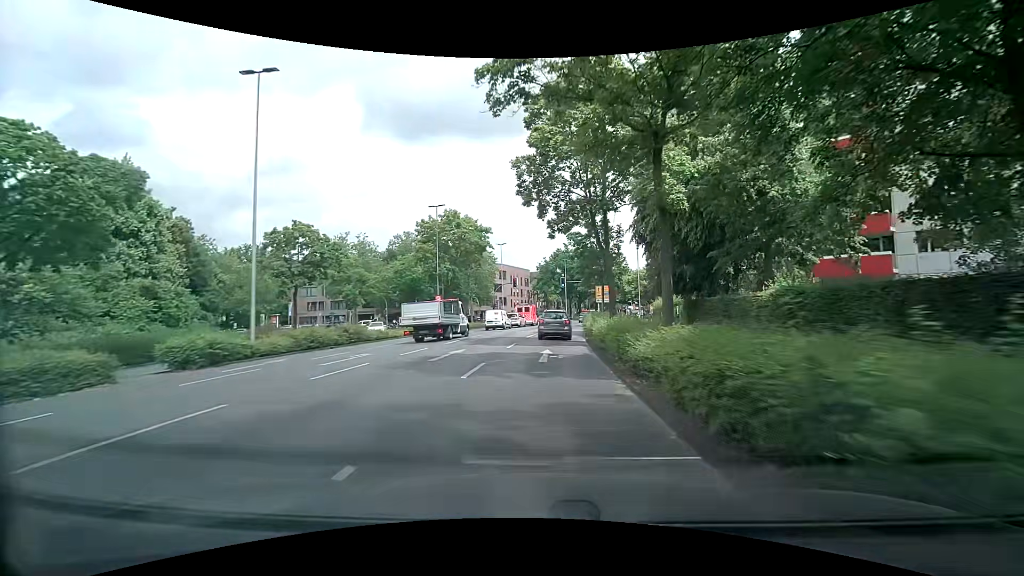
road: primary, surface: asphalt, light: Day
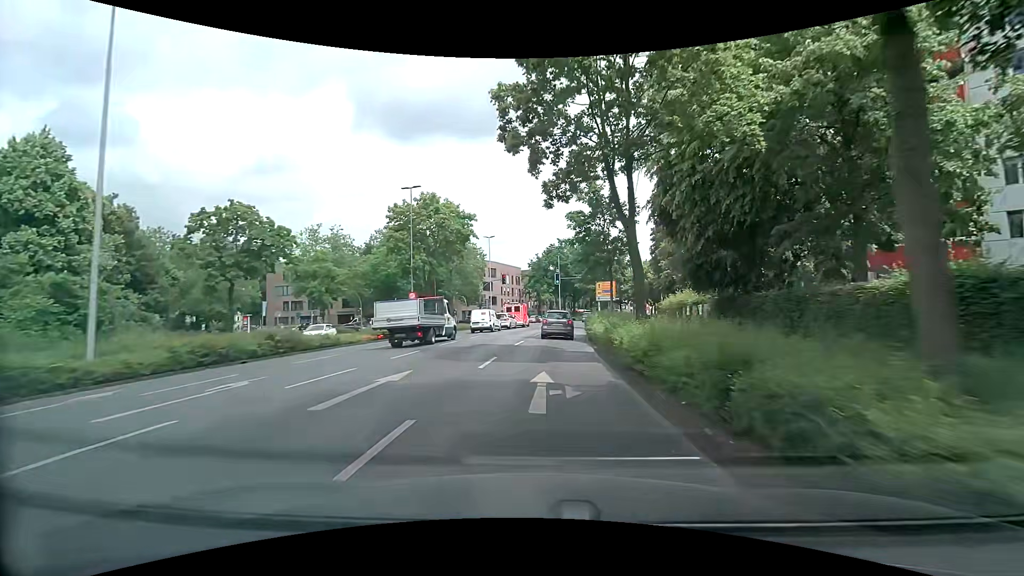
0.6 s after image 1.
(+0.1, +7.2) m; +1°
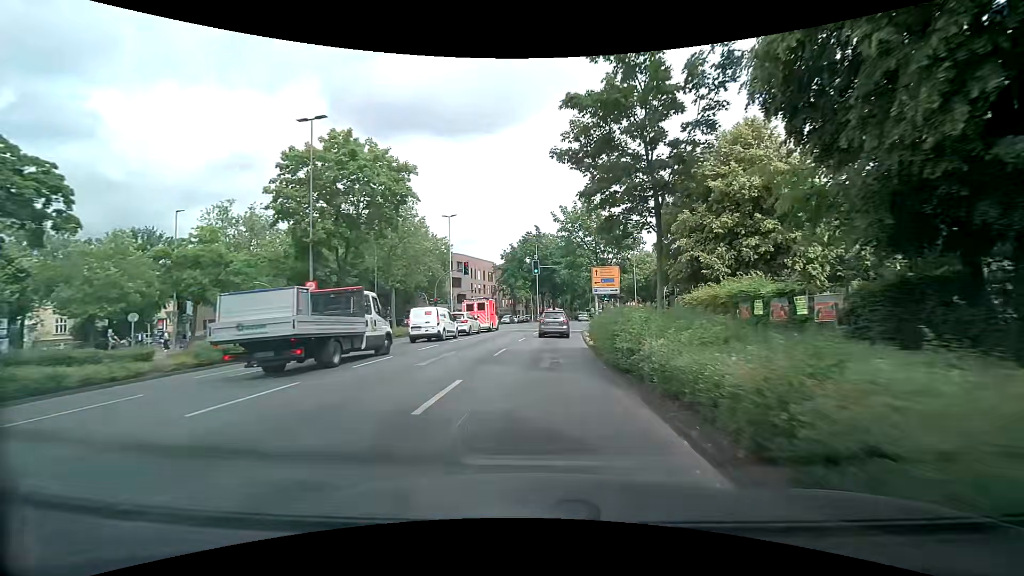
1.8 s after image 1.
(+0.4, +14.5) m; +3°
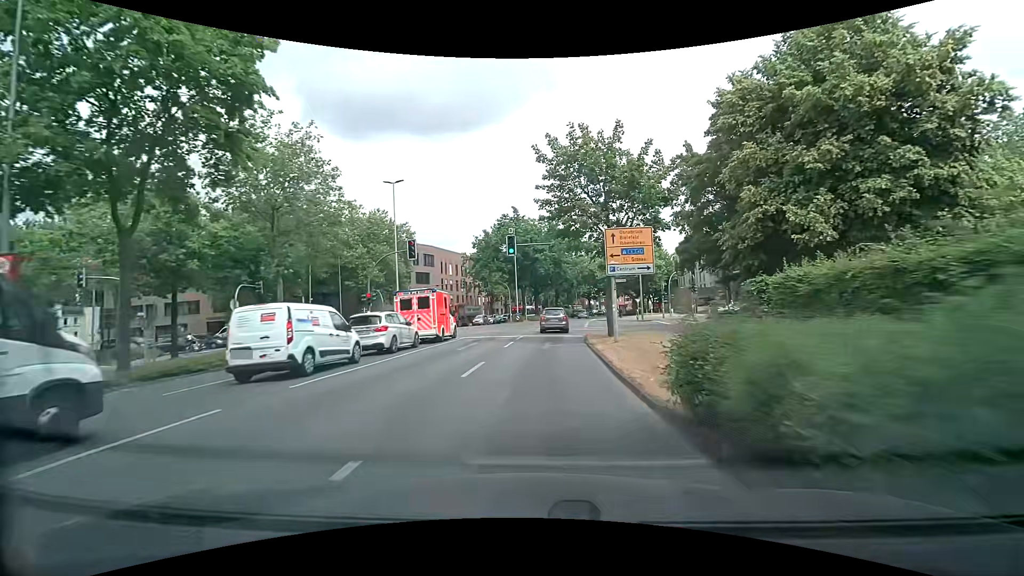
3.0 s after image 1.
(+0.4, +14.1) m; +3°
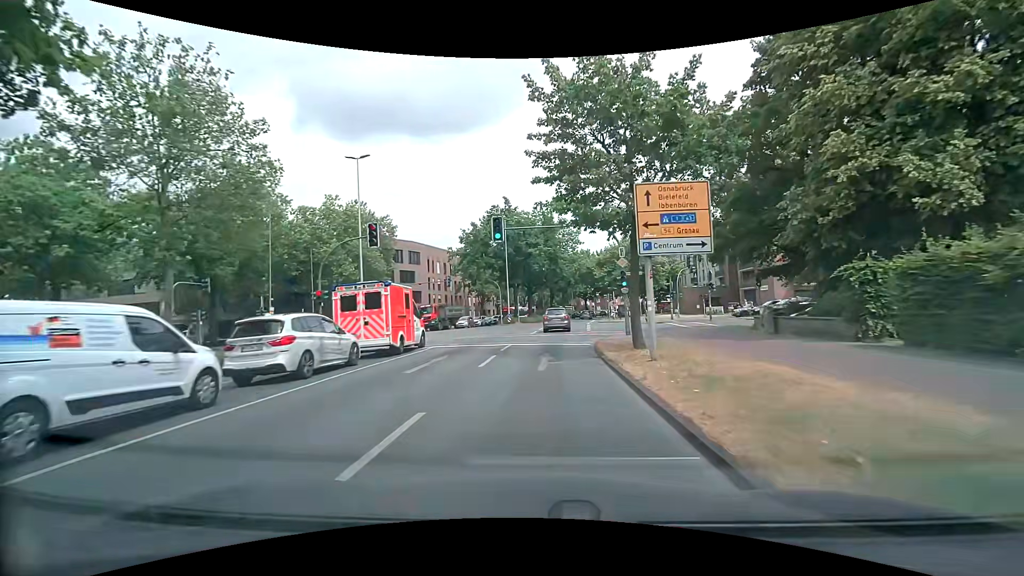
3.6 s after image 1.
(0.0, +6.7) m; 0°
(0, +10) (0, +20) (+1, +30) (+2, +40) (+3, +50) (+4, +60) (+5, +70) (+7, +80) (+8, +90) (+10, +99) m
